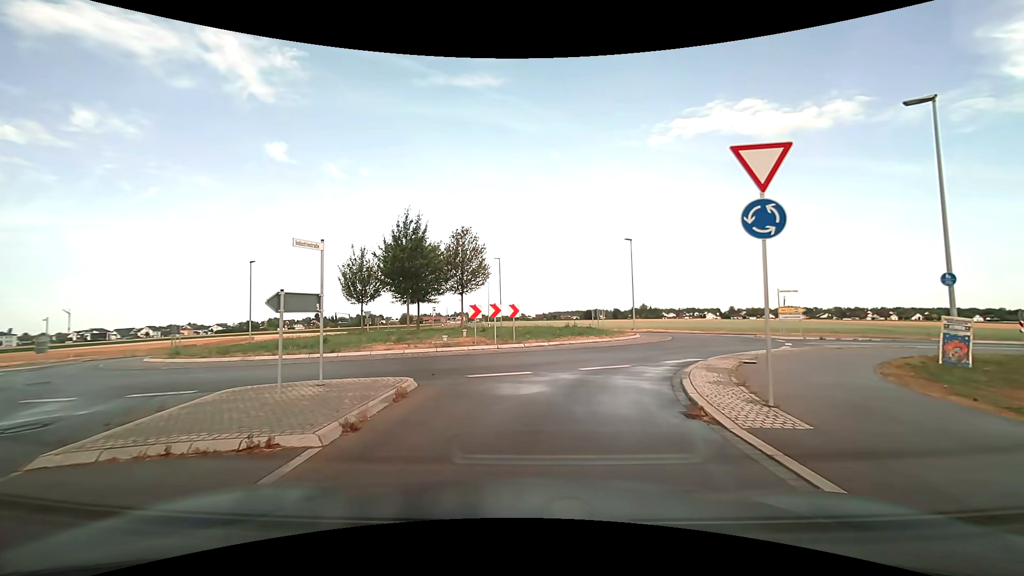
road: tertiary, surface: asphalt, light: Day
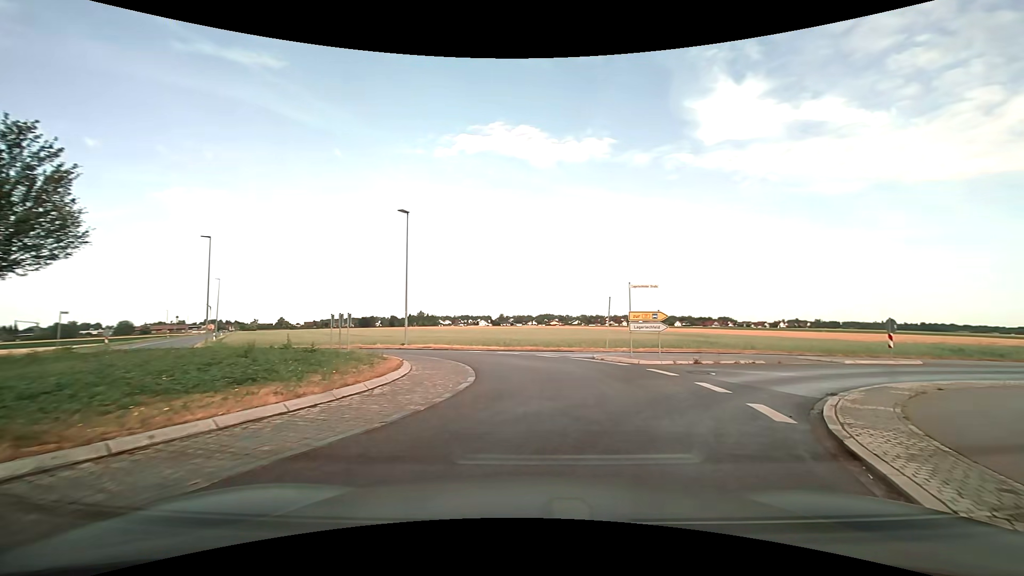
(+2.5, +14.6) m; +25°
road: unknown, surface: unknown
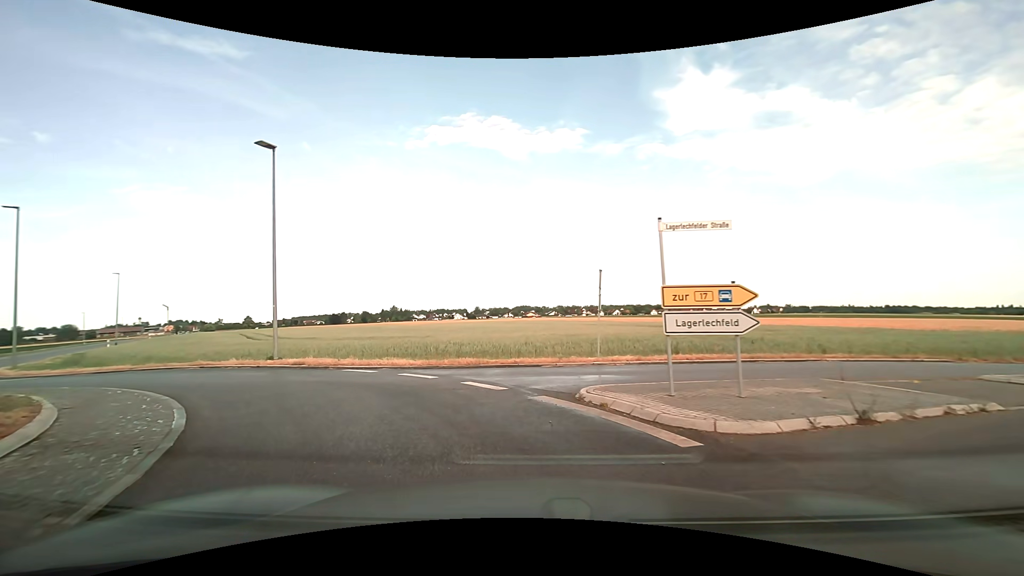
(+1.3, +11.0) m; +4°
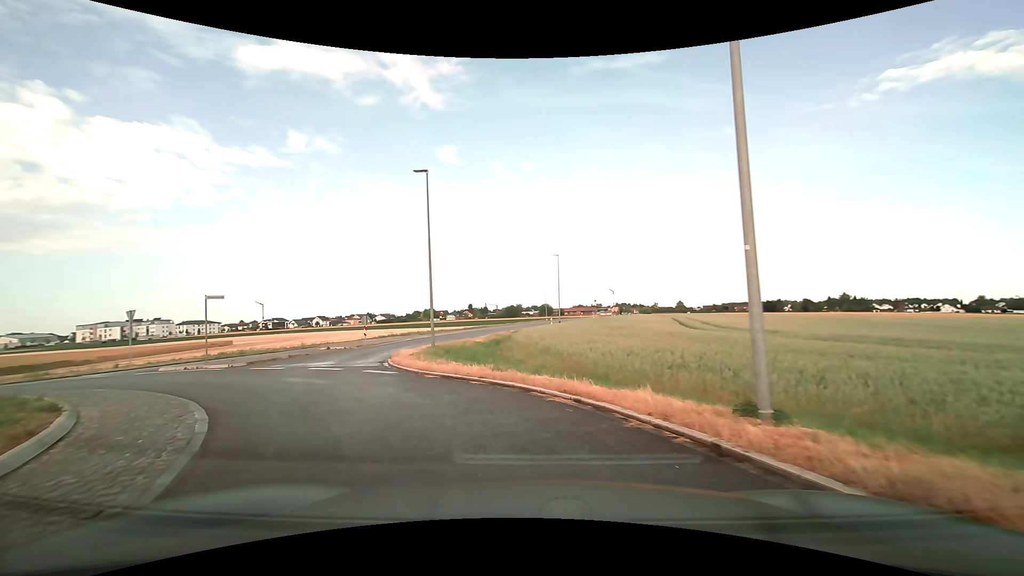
(-5.6, +12.8) m; -47°
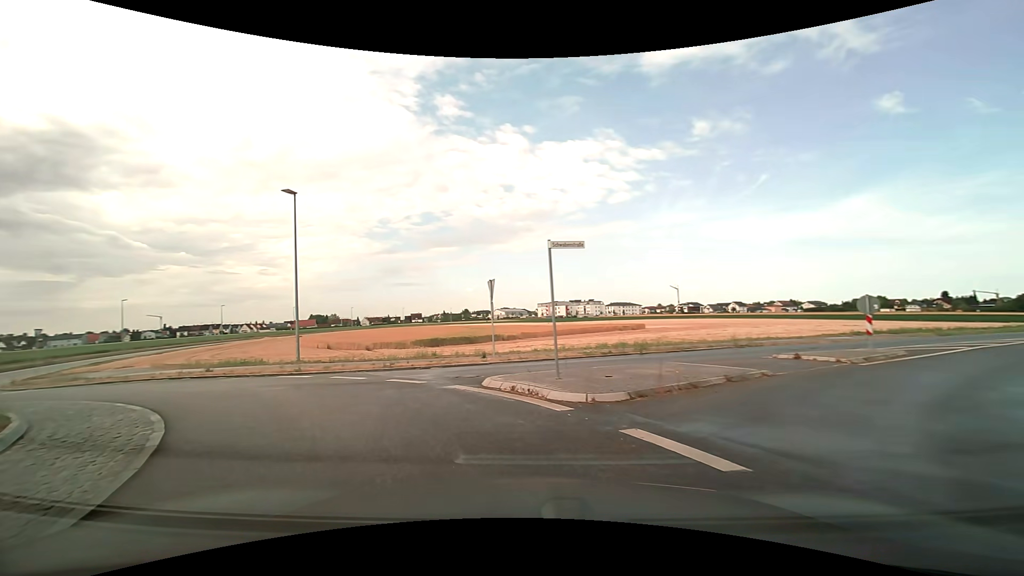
(-5.1, +12.9) m; -45°
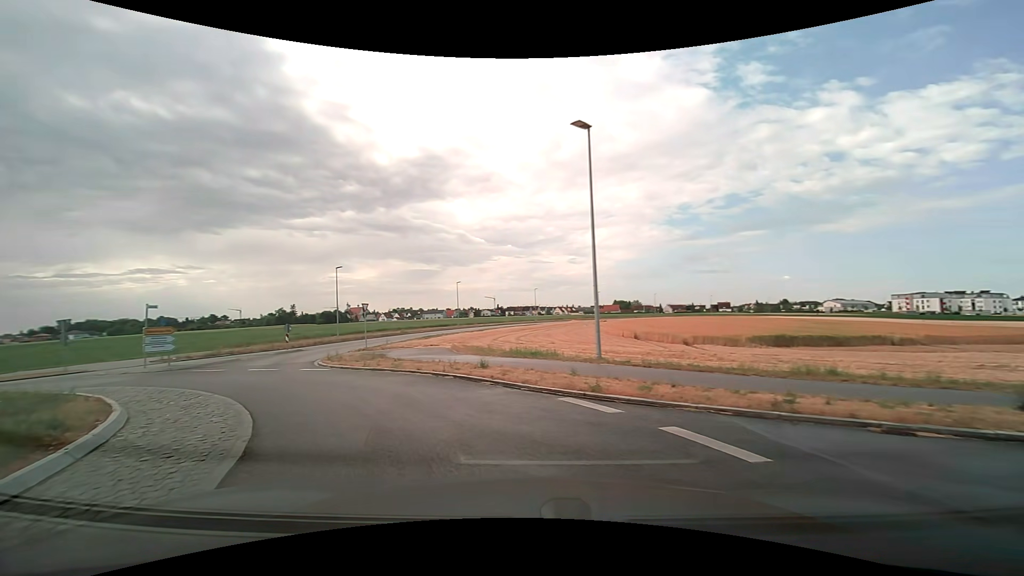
(-2.4, +8.3) m; -33°
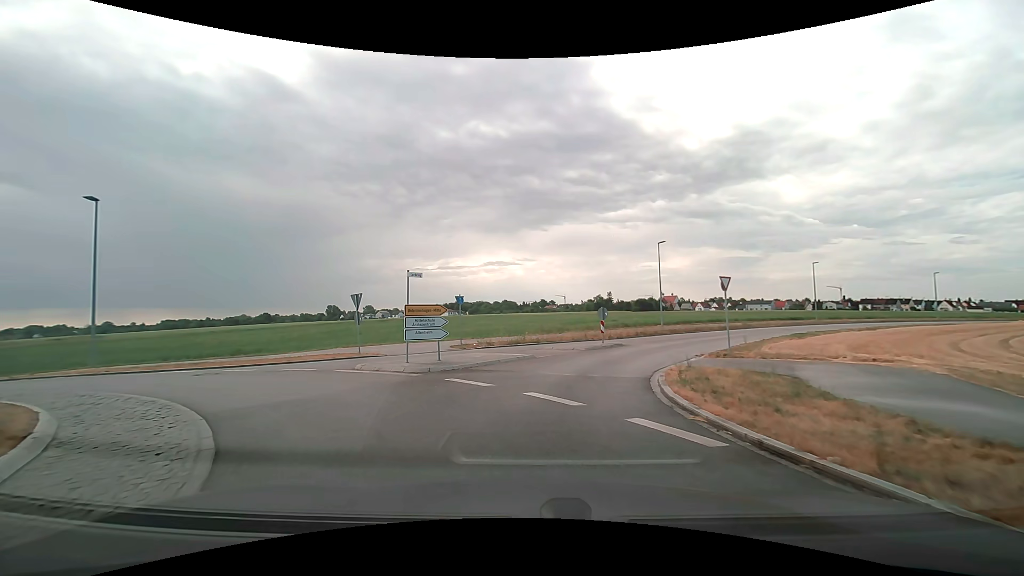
(-4.3, +11.3) m; -37°
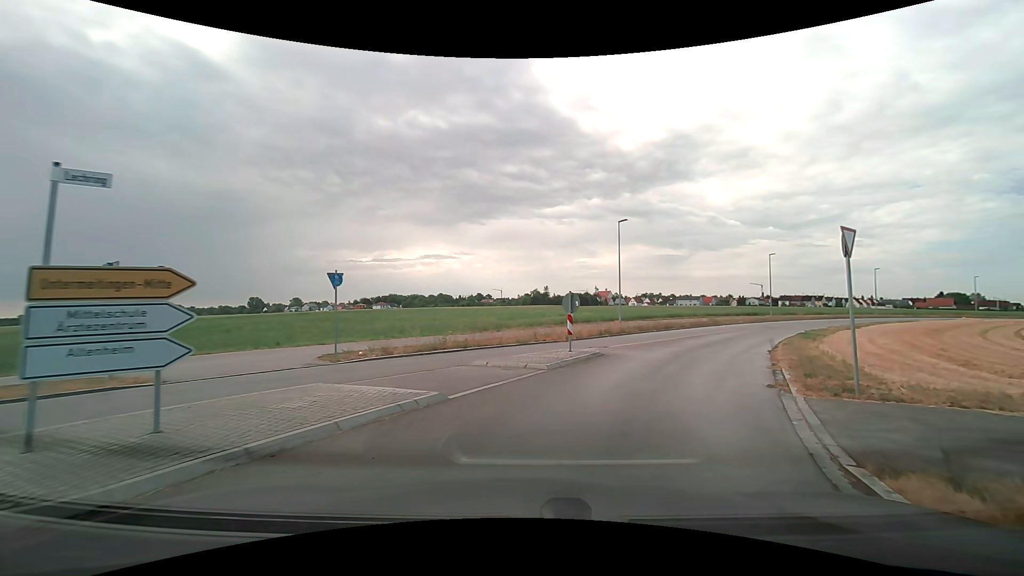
(+0.2, +9.8) m; +7°
(+2, +10) (+6, +19) (+11, +27) (+17, +36) (+23, +43) (+30, +51) (+37, +58) (+44, +65) (+52, +71) (+60, +77) m
